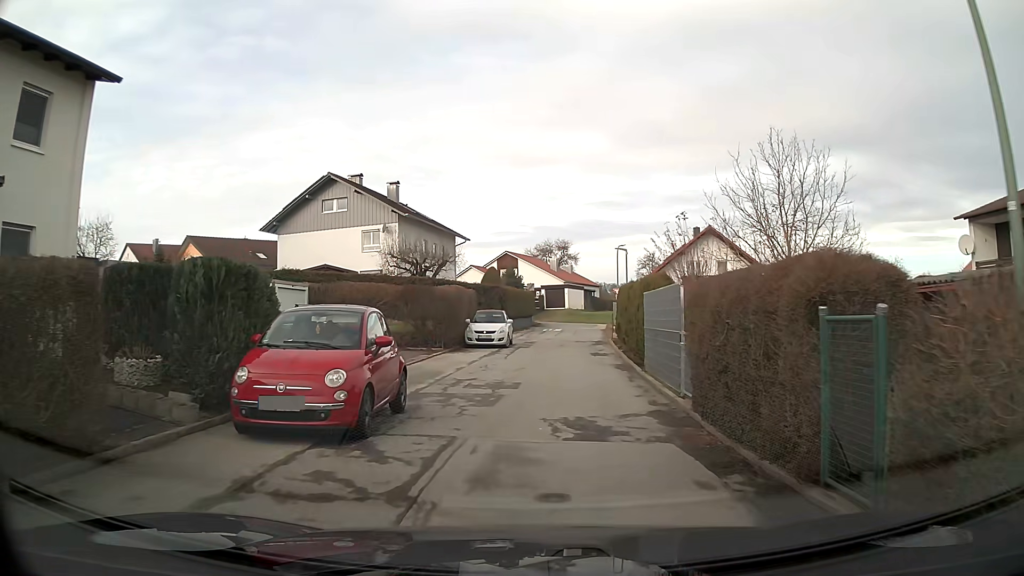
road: residential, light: Day
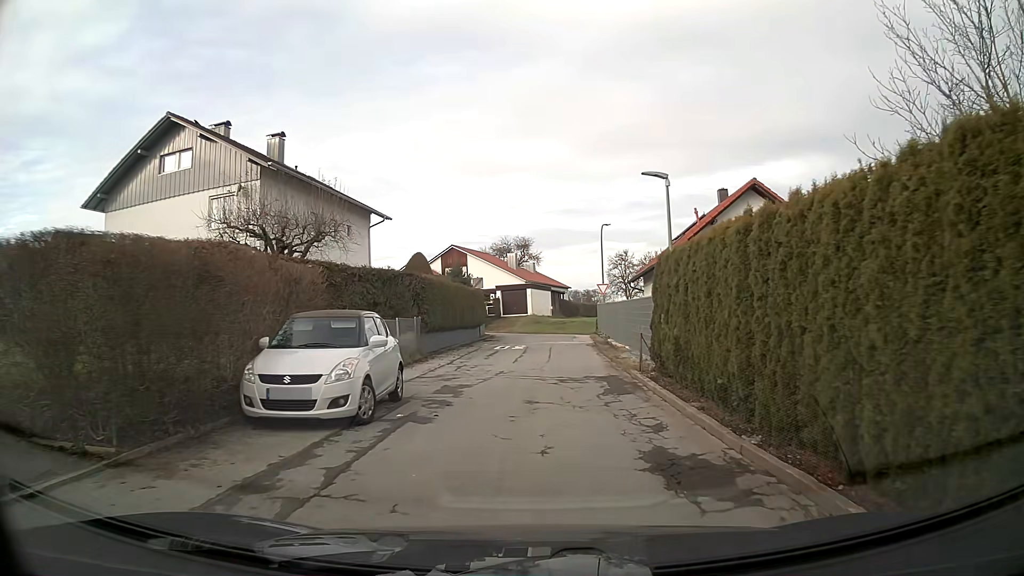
(+0.8, +18.4) m; +4°
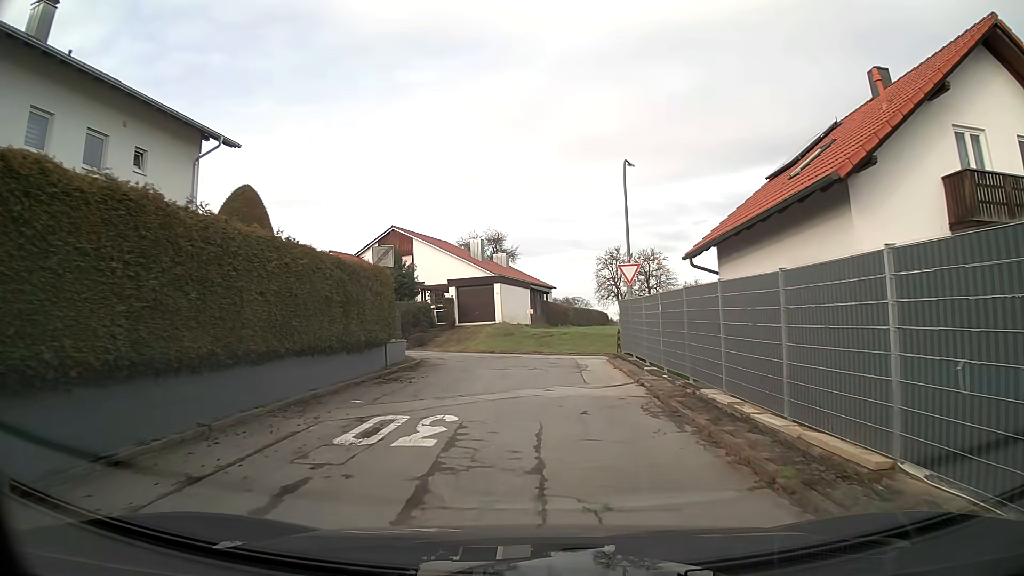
(+0.3, +20.3) m; +2°
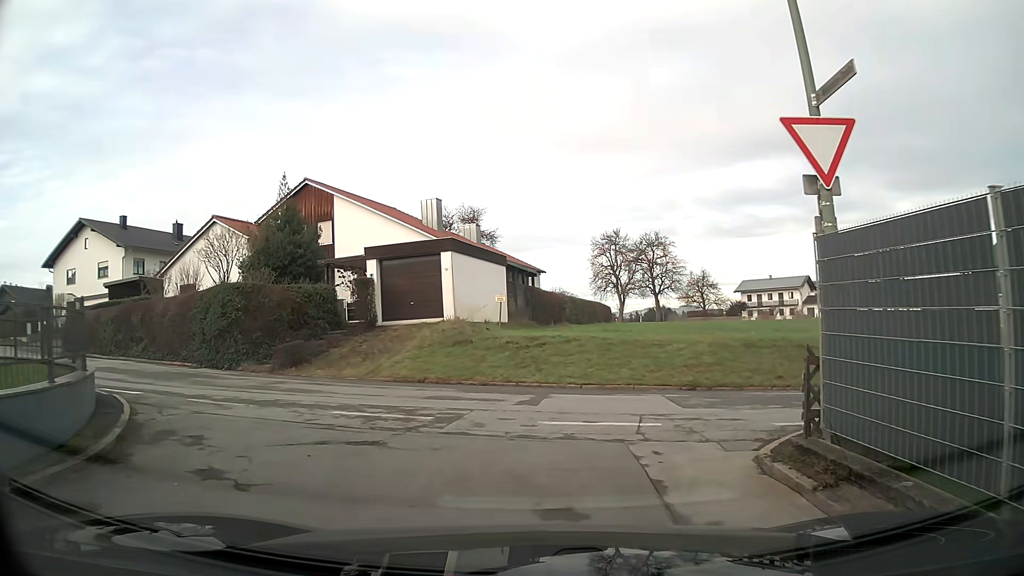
(+0.2, +16.7) m; +1°
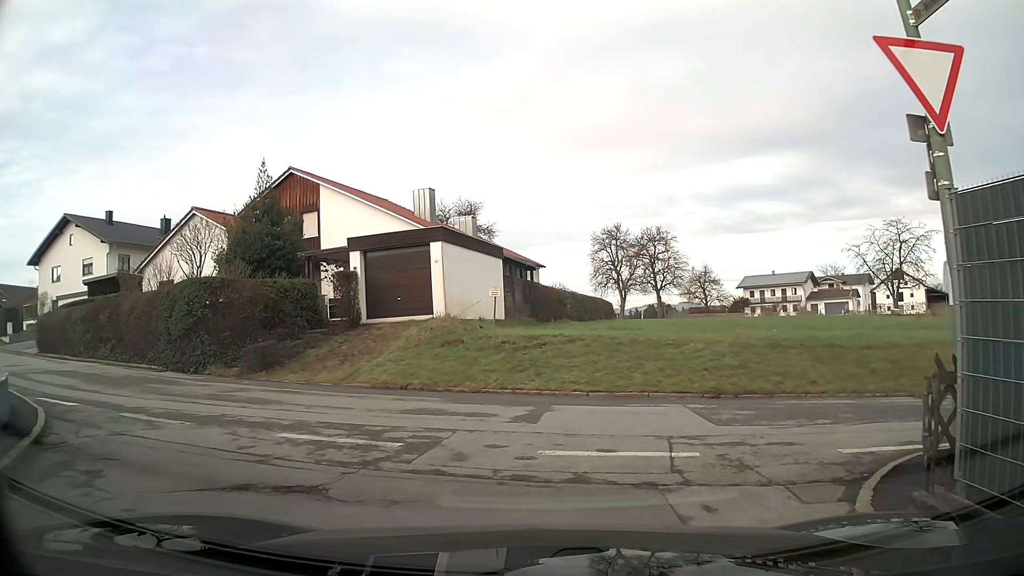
(0.0, +2.0) m; -1°
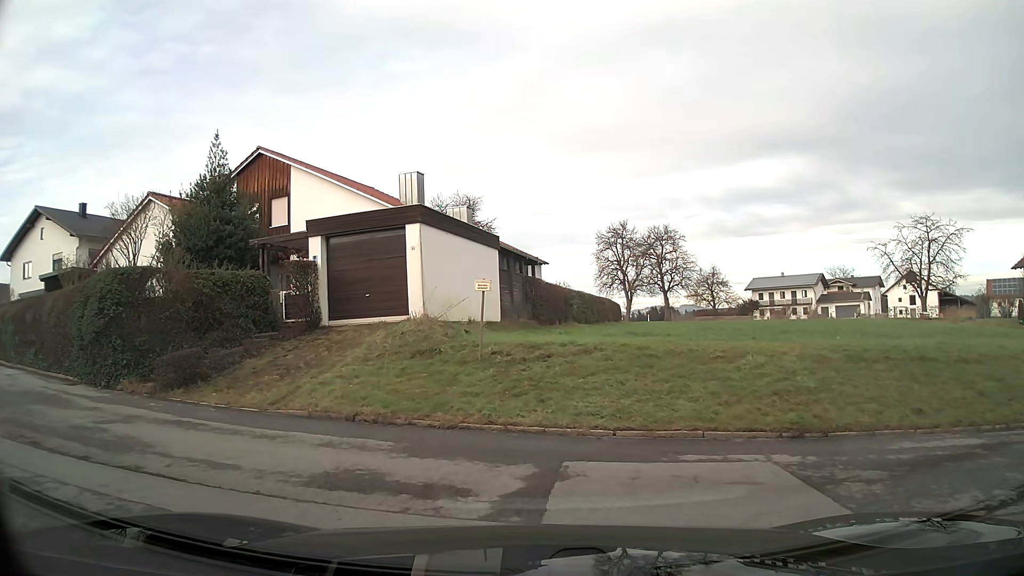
(0.0, +4.1) m; 0°
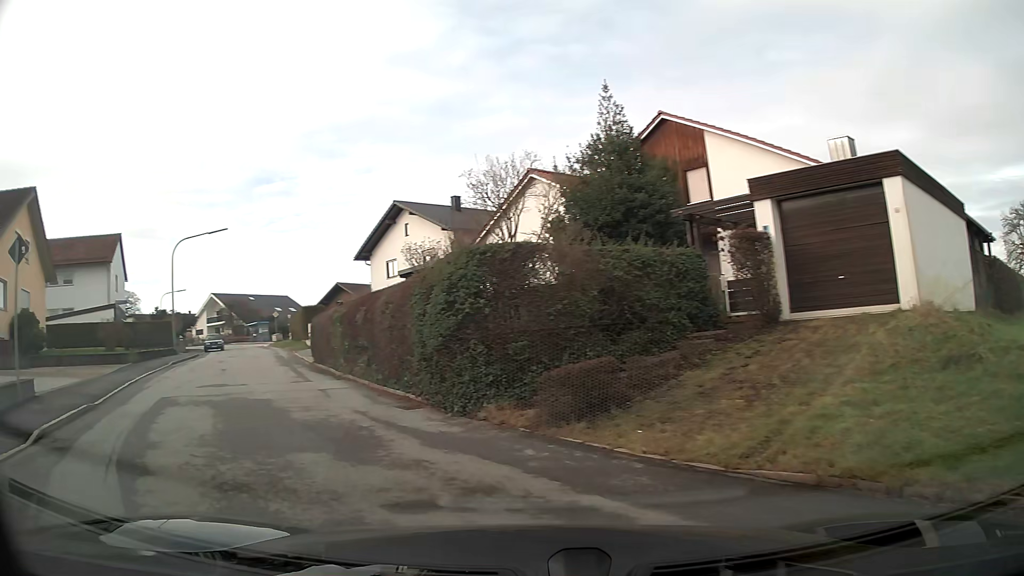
(-1.8, +4.9) m; -41°
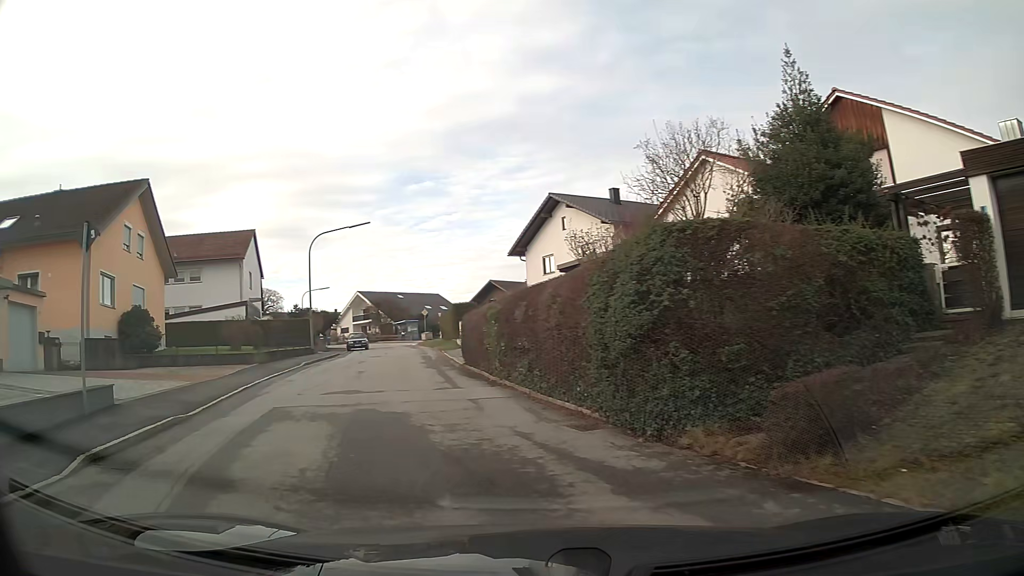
(-0.3, +2.4) m; -11°
(-1, +10) (-2, +20) (-4, +30) (-5, +40) (-7, +49) (-9, +59) (-12, +69) (-16, +78) (-20, +87) (-26, +95) m
